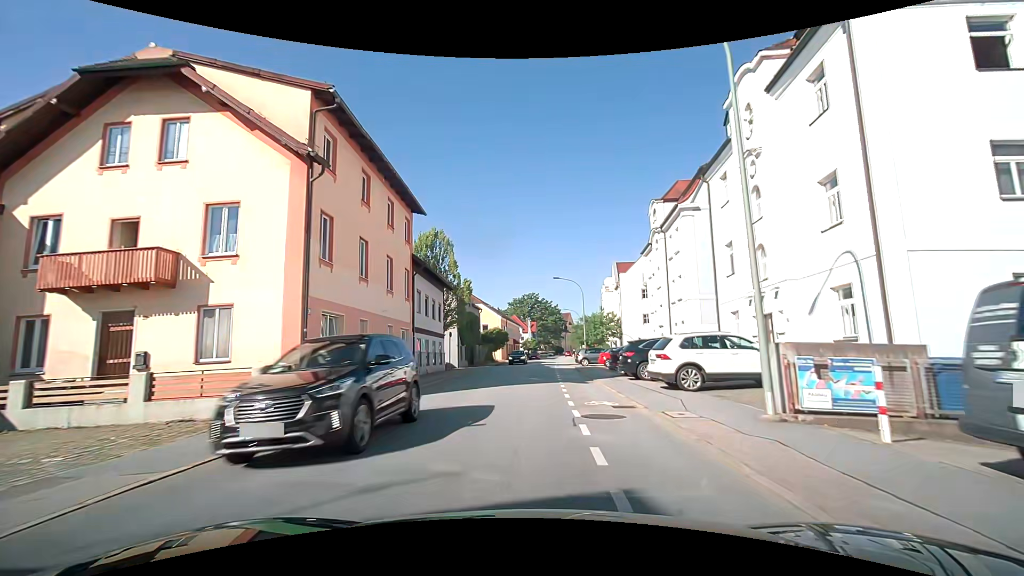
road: tertiary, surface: asphalt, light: Day
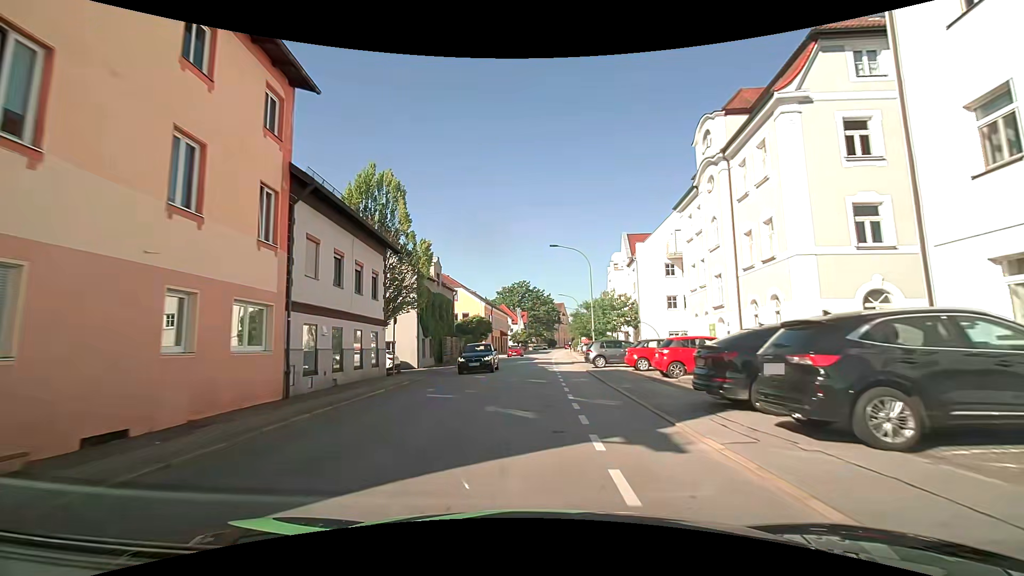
(+0.2, +13.6) m; +2°
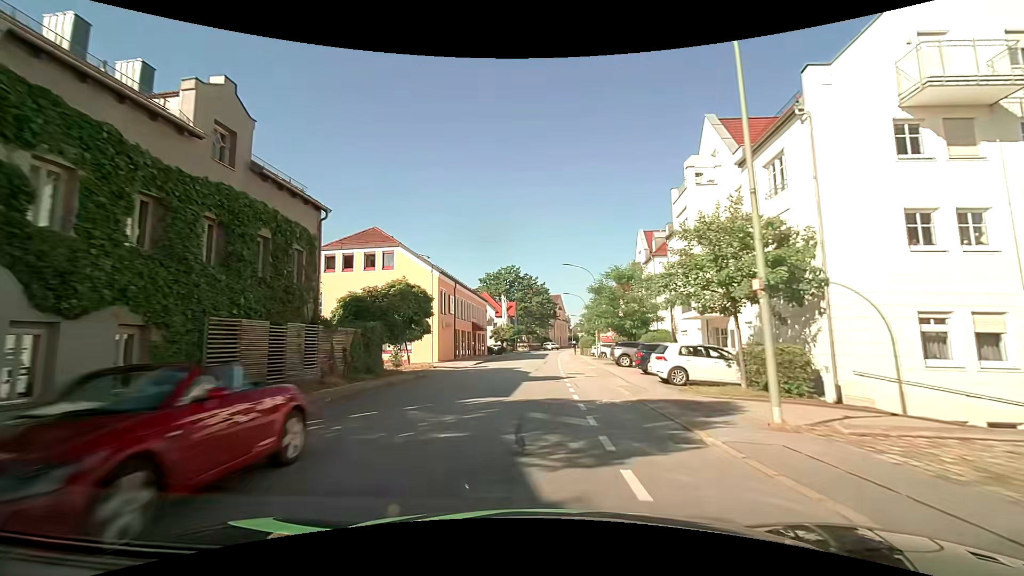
(0.0, +28.0) m; 0°
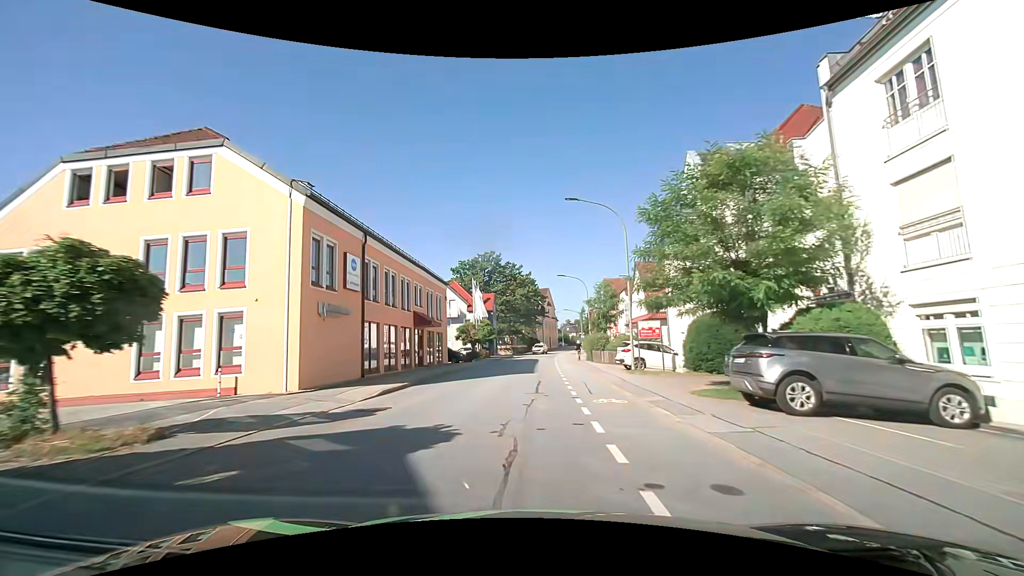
(+0.4, +21.1) m; +2°
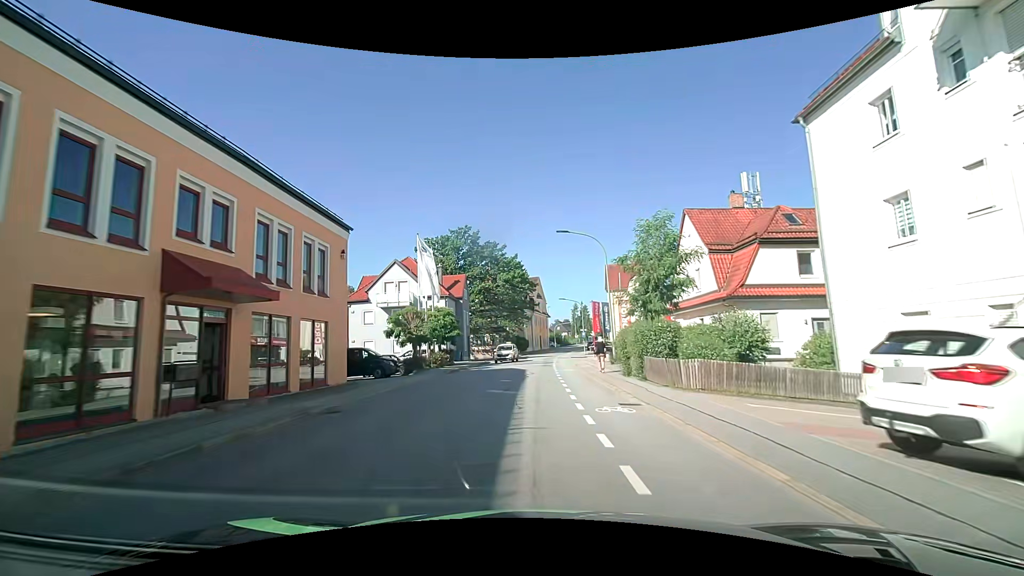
(+0.4, +21.5) m; +2°
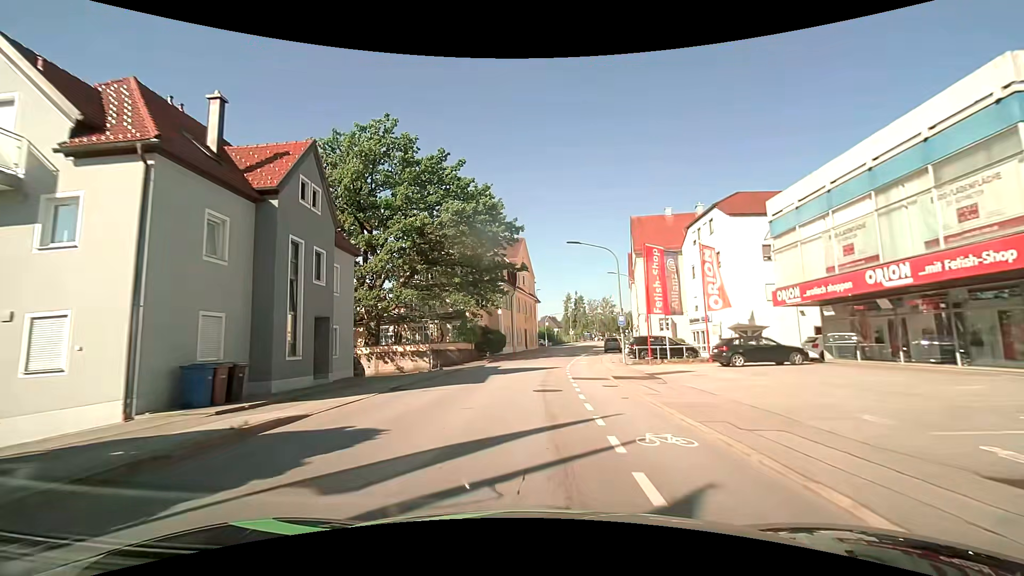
(+0.4, +36.9) m; +1°
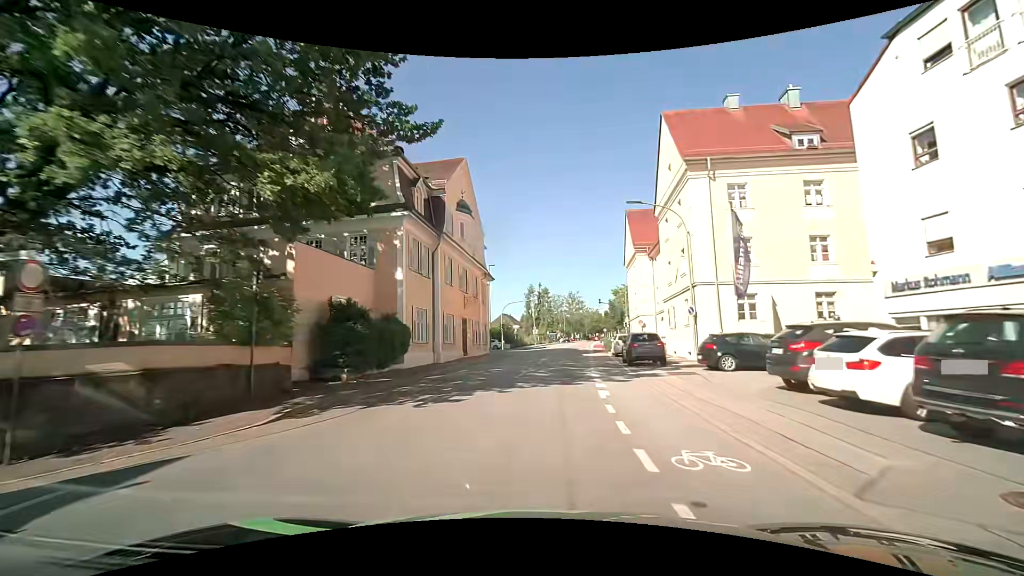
(+1.0, +29.4) m; +5°
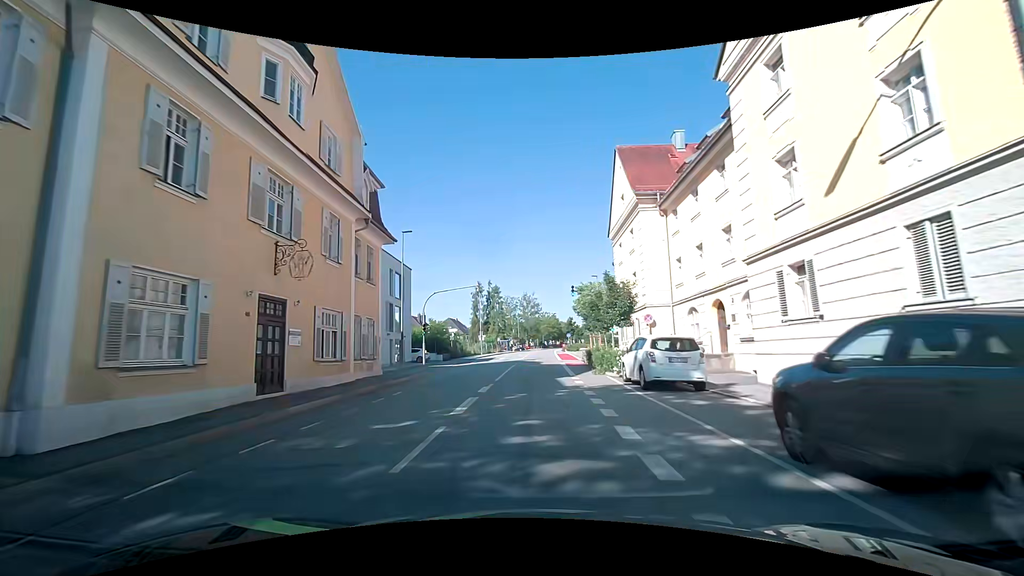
(+1.1, +21.1) m; +5°
(0, +10) (0, +20) (+1, +30) (+1, +40) (+1, +50) (+1, +60) (+2, +70) (+2, +80) (+3, +90) (+4, +100) m
